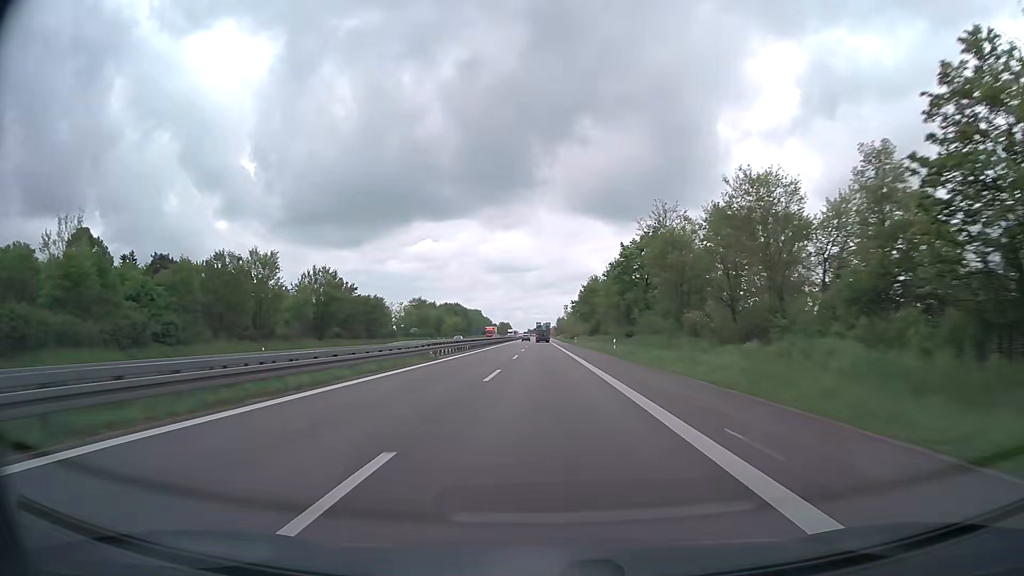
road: trunk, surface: asphalt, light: Day
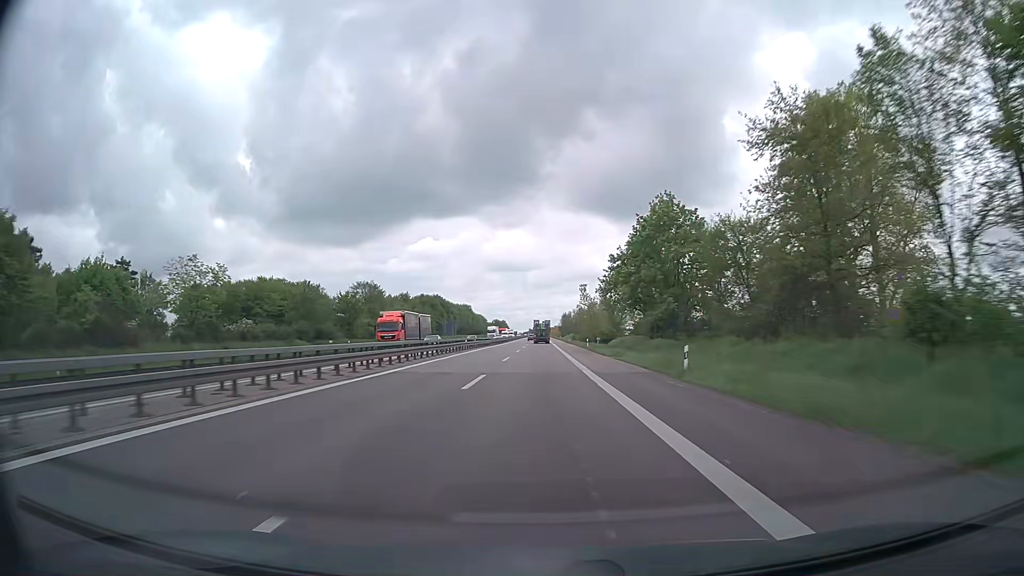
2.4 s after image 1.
(-0.1, +75.2) m; -1°
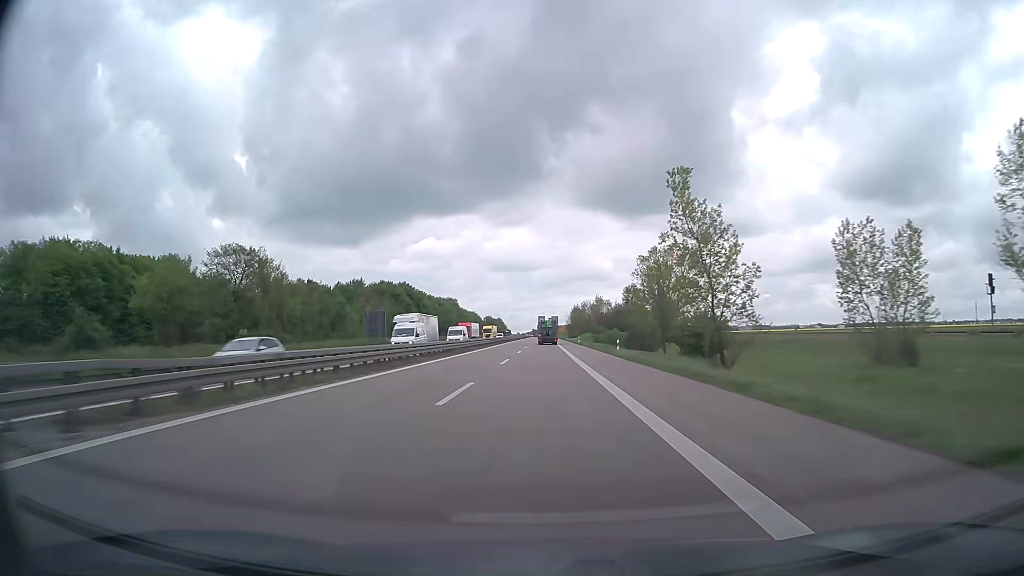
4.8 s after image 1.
(+0.3, +76.3) m; 0°
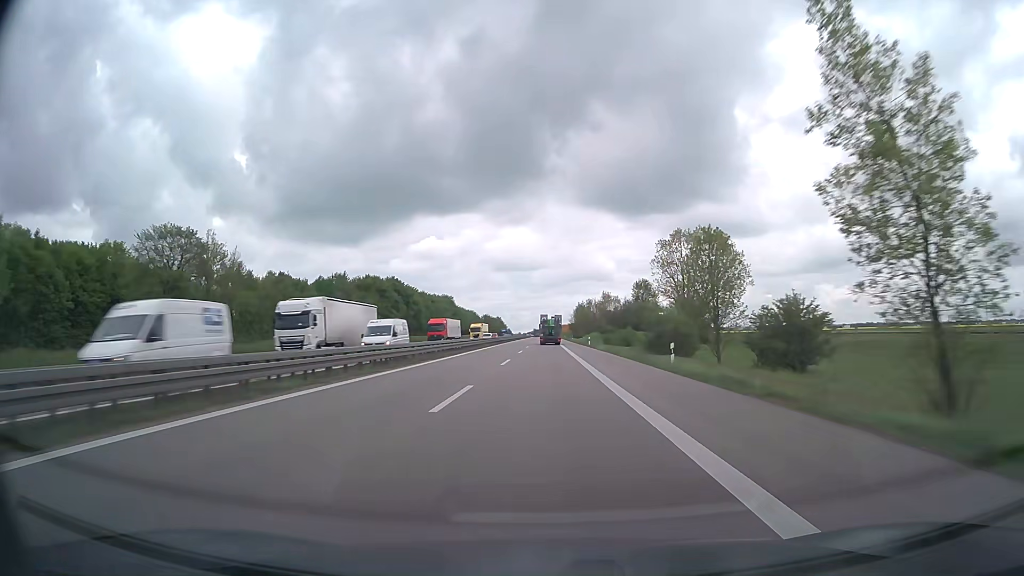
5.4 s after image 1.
(+0.1, +19.2) m; 0°
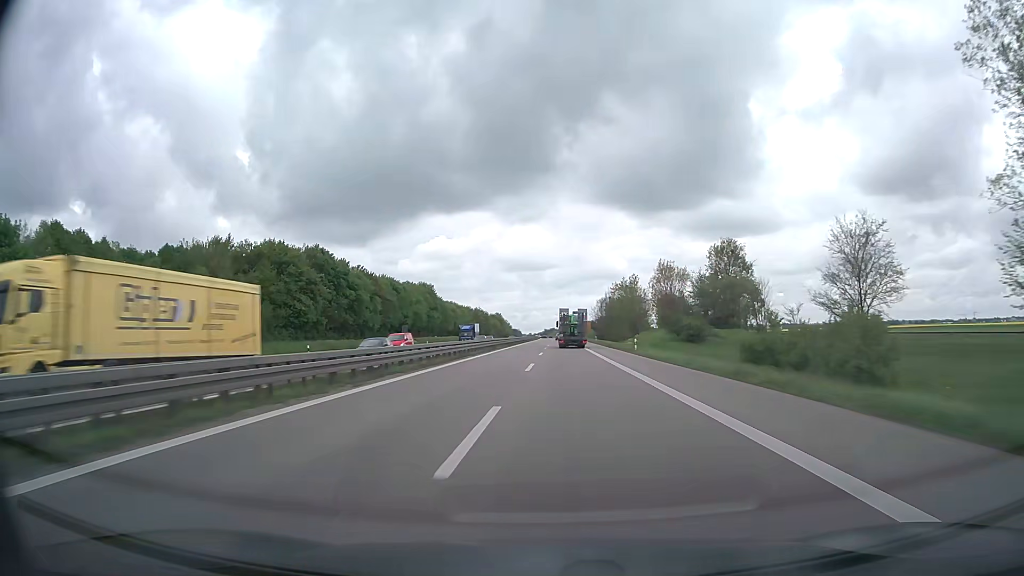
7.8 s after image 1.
(-0.6, +77.4) m; -1°
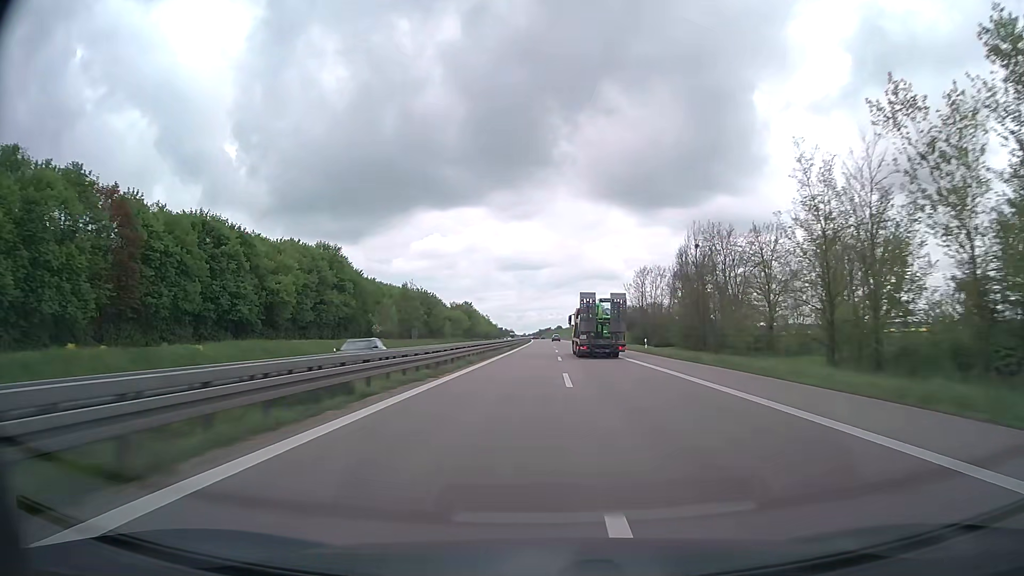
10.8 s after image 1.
(+0.3, +97.5) m; 0°
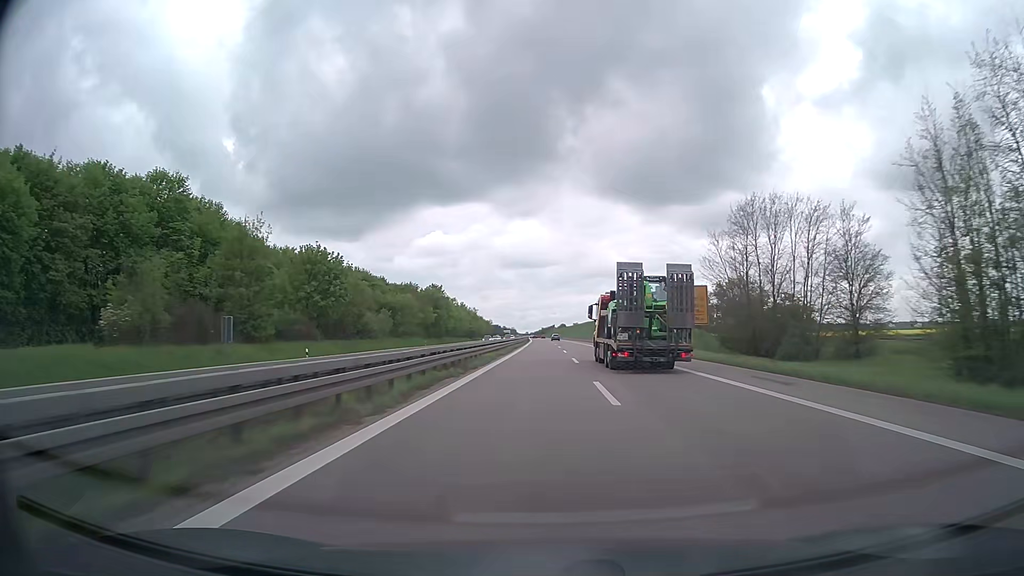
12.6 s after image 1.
(-0.2, +58.6) m; 0°
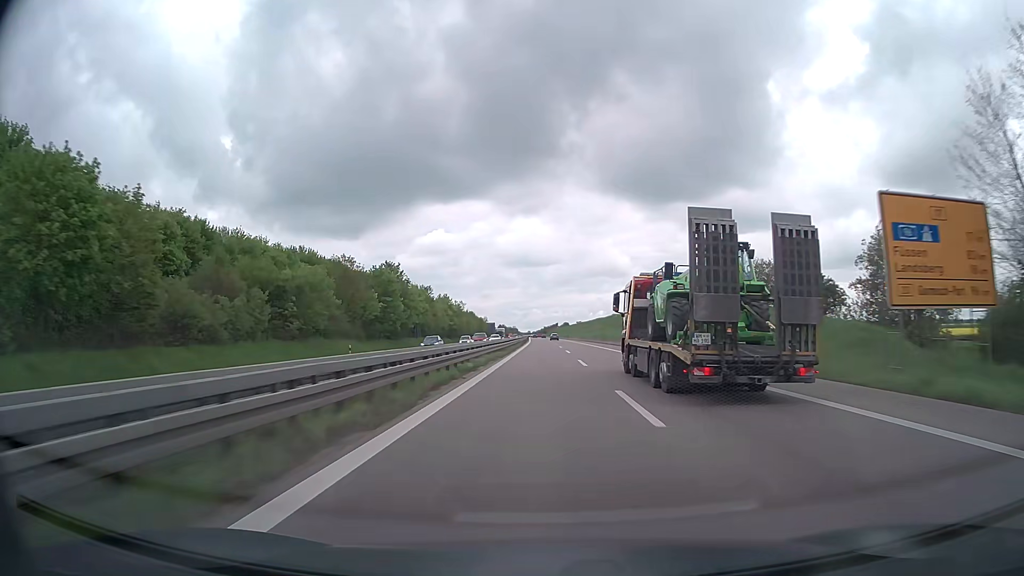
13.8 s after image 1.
(-0.1, +39.0) m; 0°
